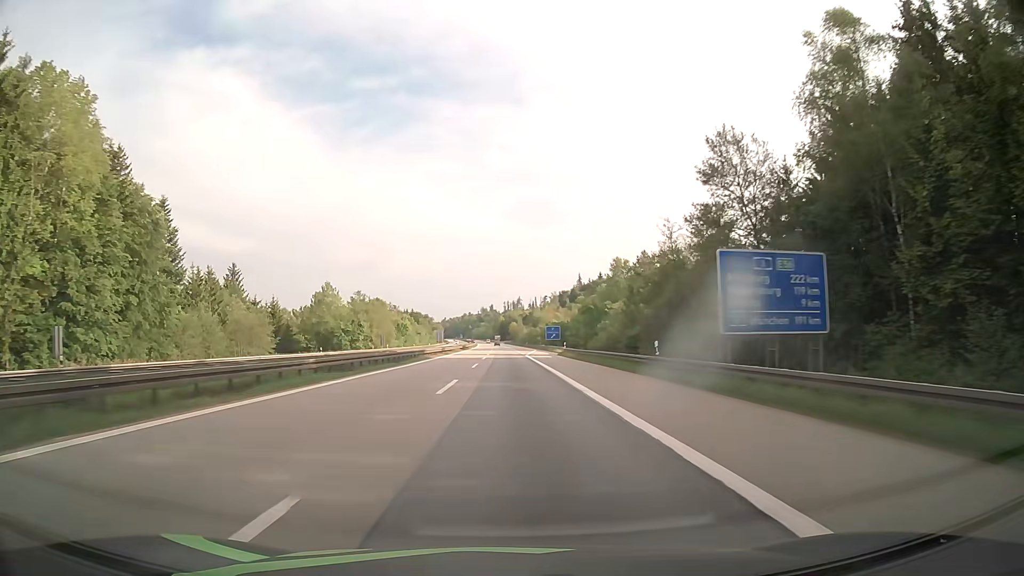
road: motorway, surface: asphalt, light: Day
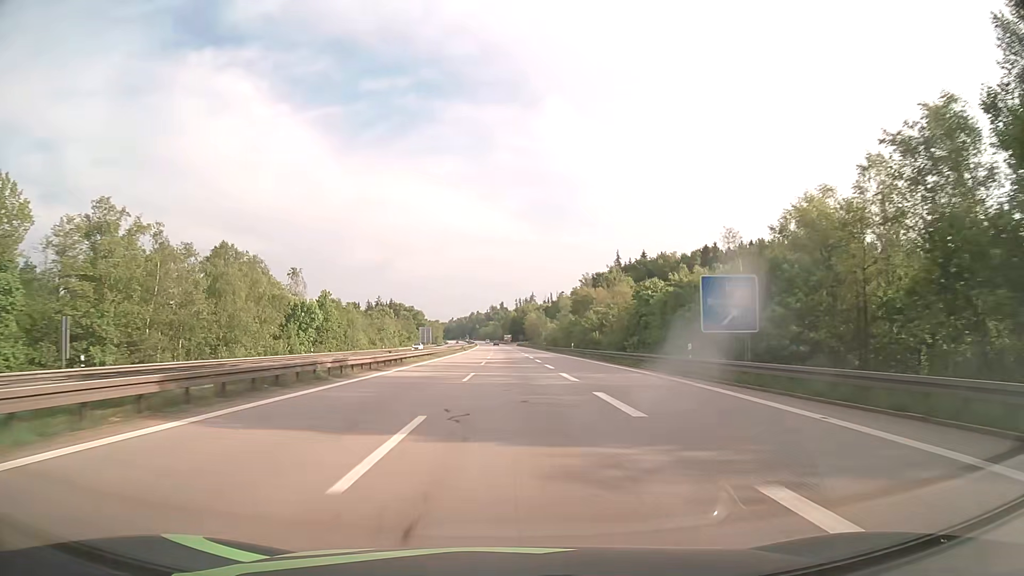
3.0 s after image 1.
(-1.2, +101.5) m; -1°
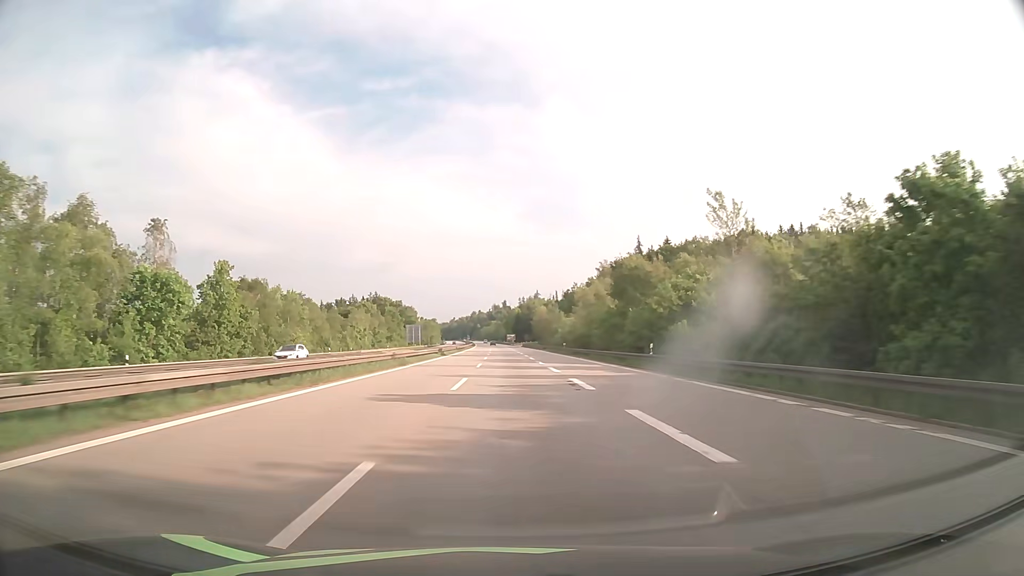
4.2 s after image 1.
(-0.1, +40.8) m; 0°
(0, +10) (0, +20) (0, +30) (0, +40) (0, +50) (0, +60) (0, +70) (-1, +80) (-1, +90) (-1, +100) m
